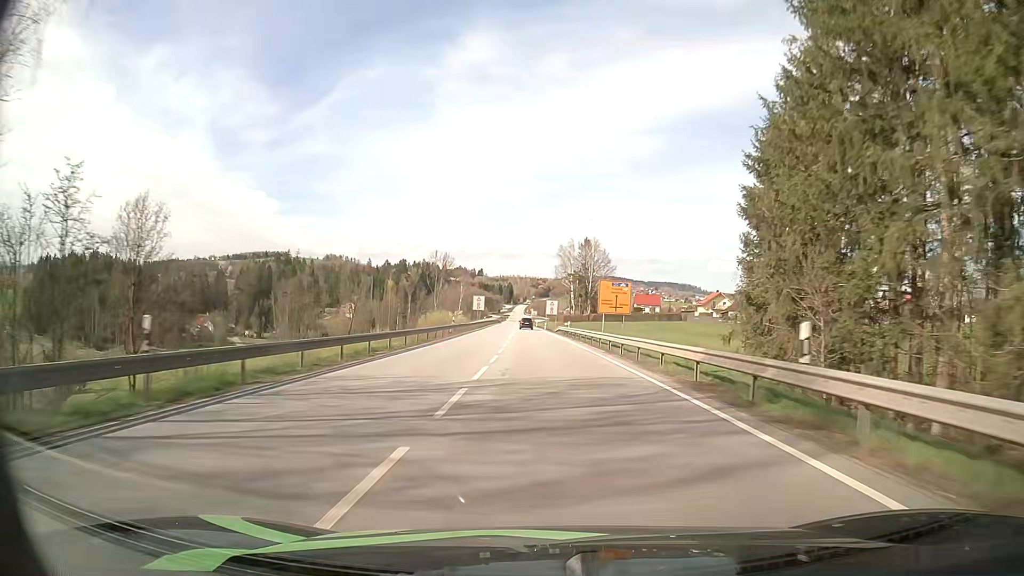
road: primary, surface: asphalt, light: Day
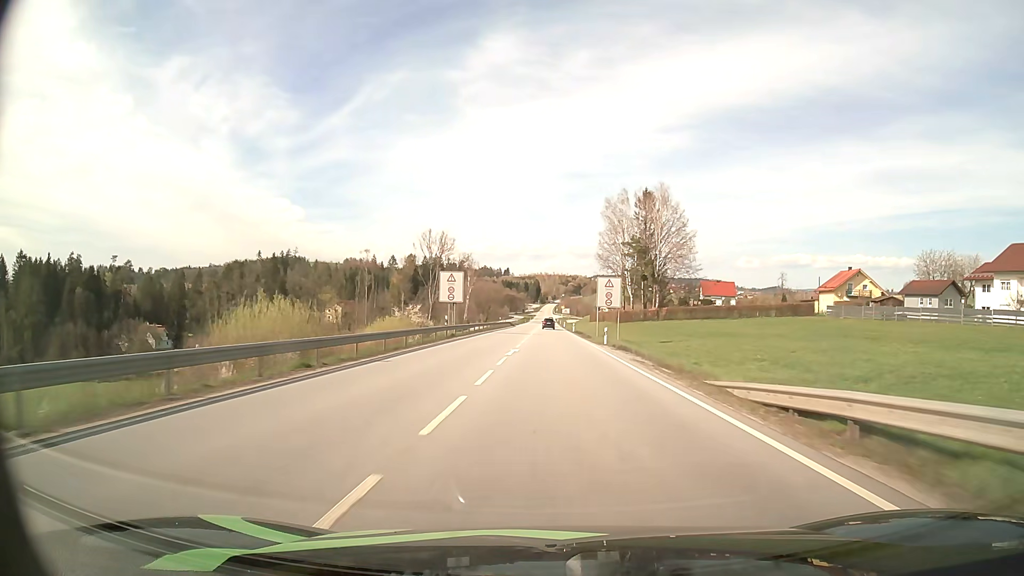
(-1.9, +67.7) m; -2°
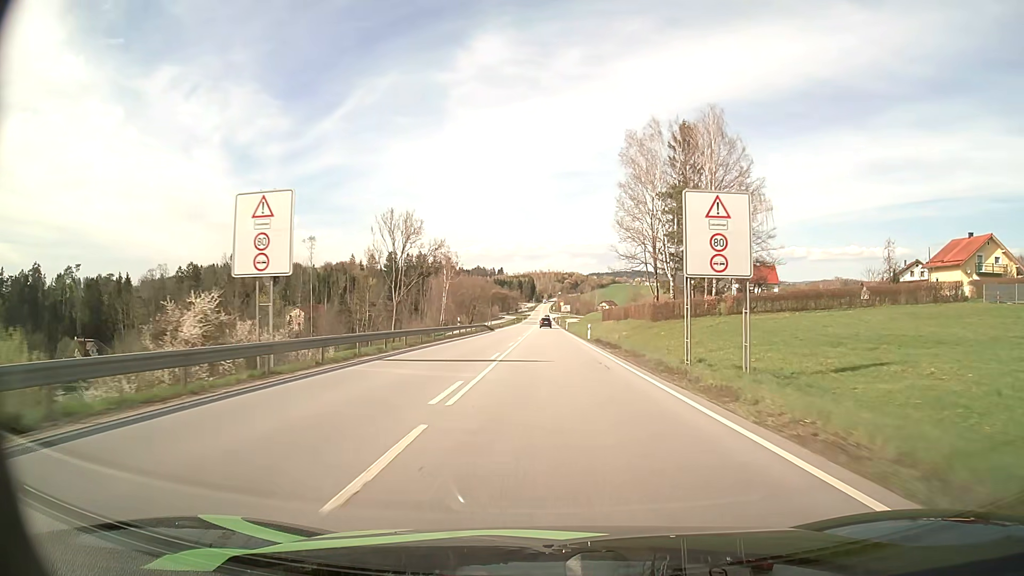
(+0.1, +39.3) m; 0°
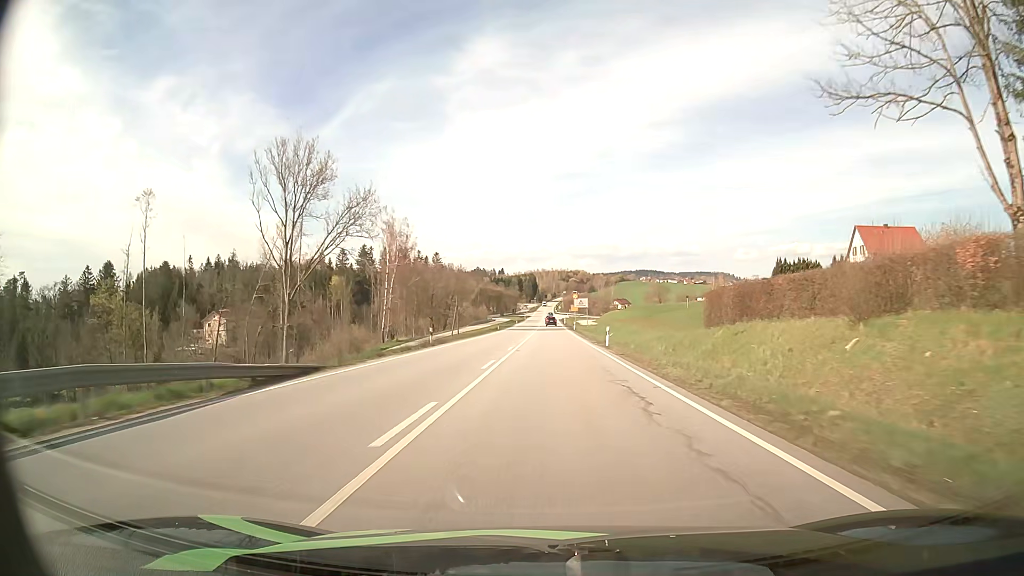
(-0.3, +63.3) m; 0°
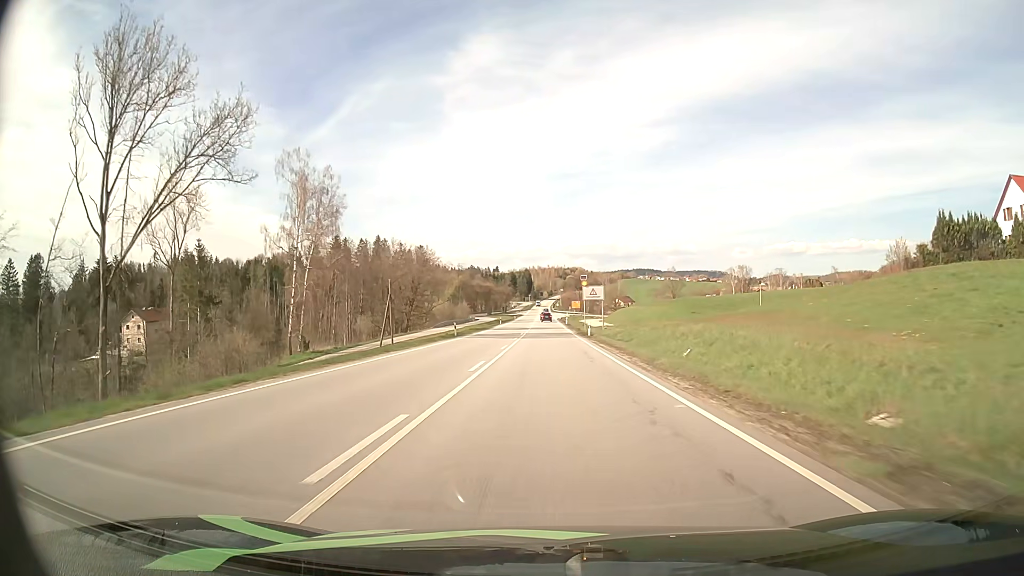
(+0.1, +37.8) m; 0°
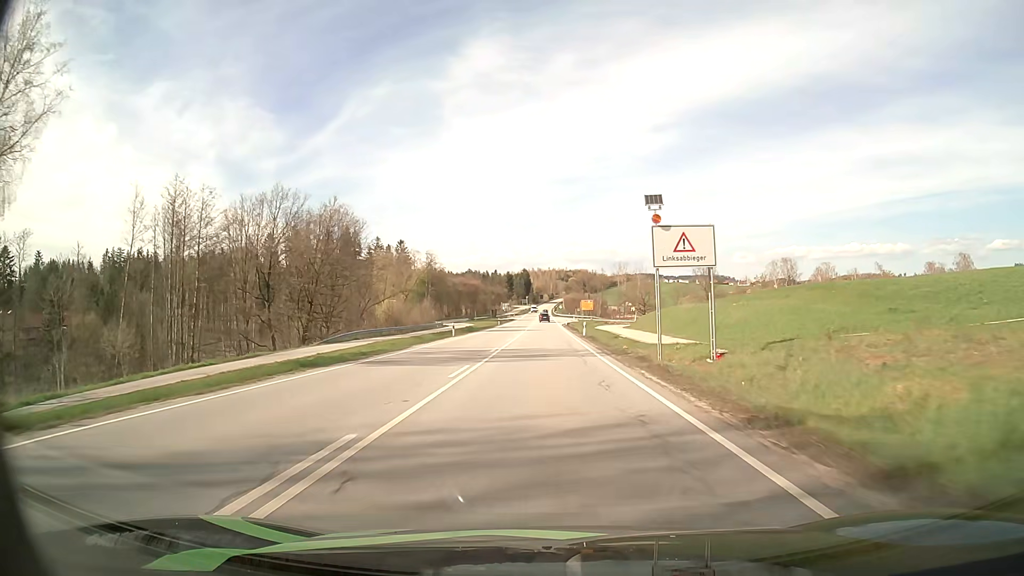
(0.0, +49.5) m; 0°
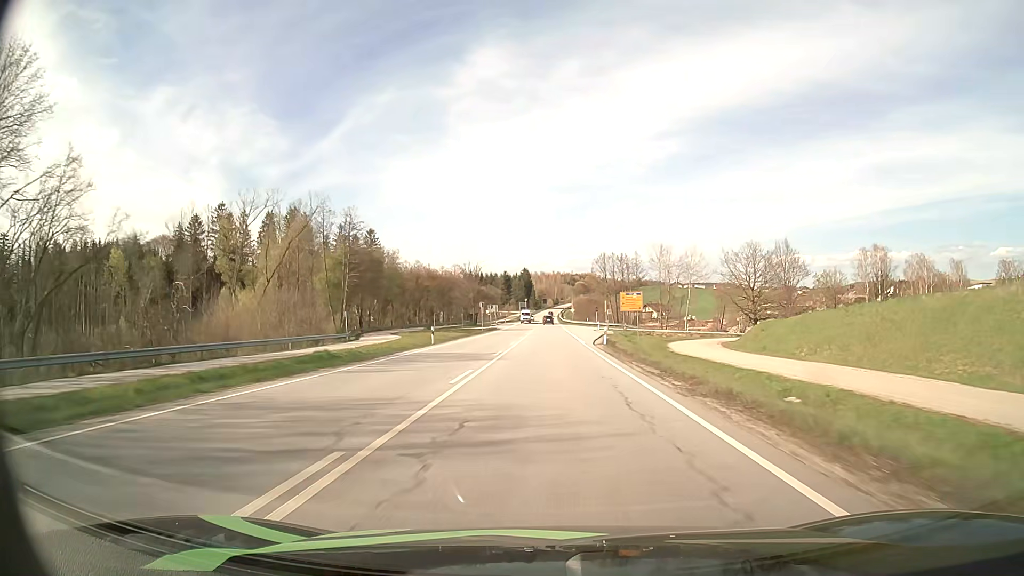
(-0.4, +61.1) m; 0°
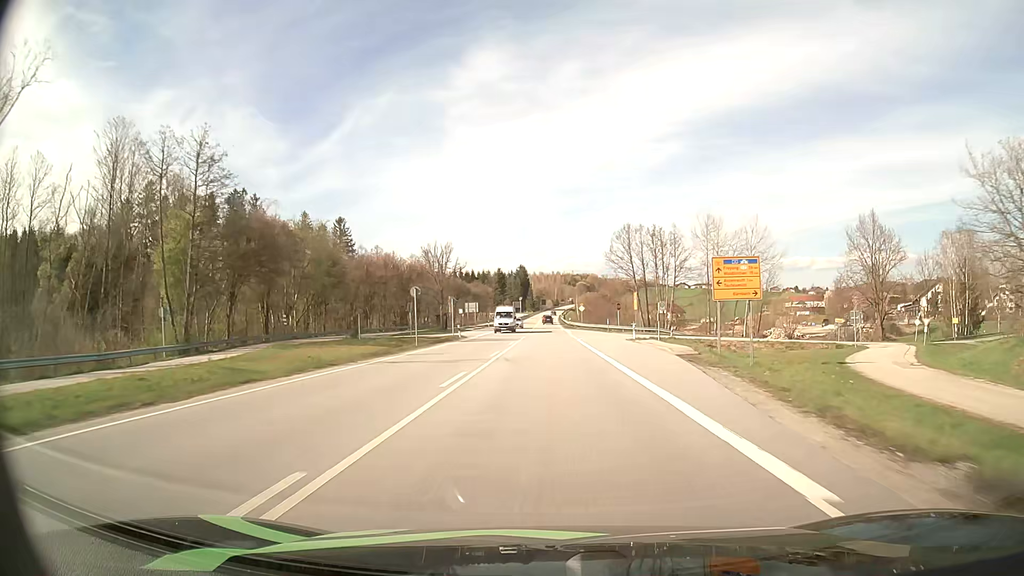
(+0.1, +37.2) m; 0°
(0, +10) (0, +20) (0, +30) (0, +40) (0, +50) (0, +60) (0, +70) (0, +80) (0, +90) (0, +100) m
